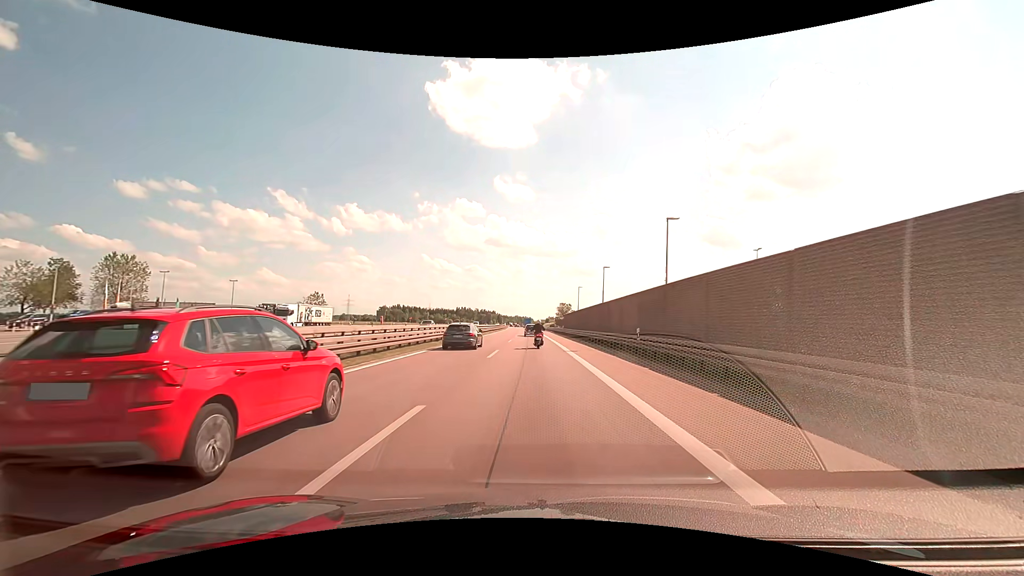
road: motorway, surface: asphalt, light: Day
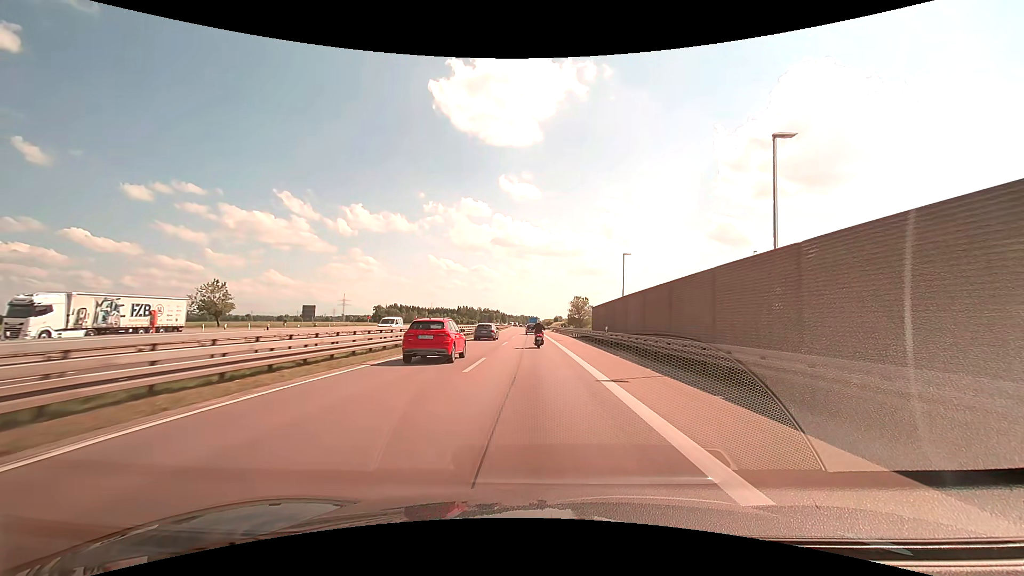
(-0.2, +42.4) m; -1°
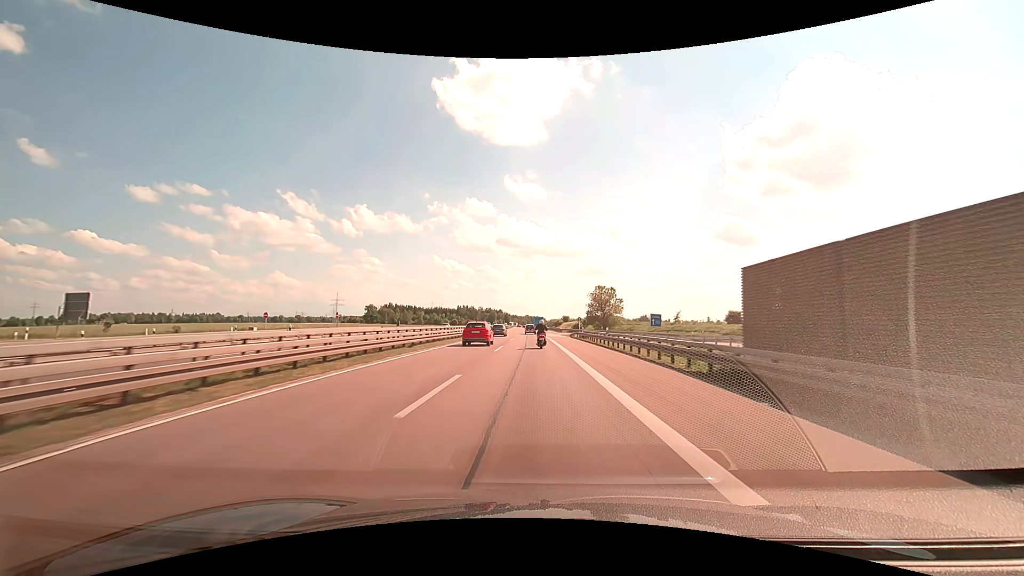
(-0.3, +42.7) m; -1°
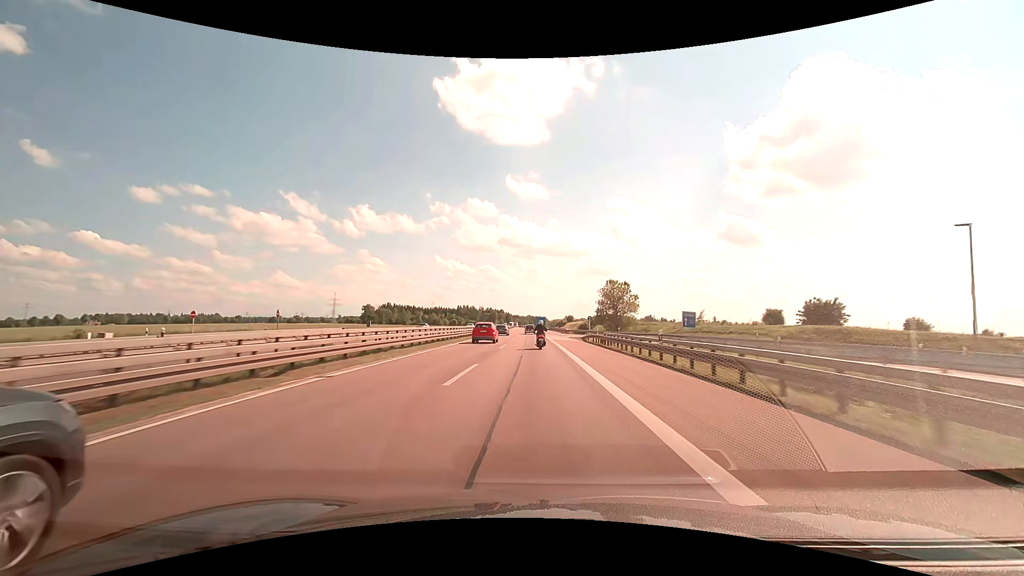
(0.0, +14.3) m; 0°
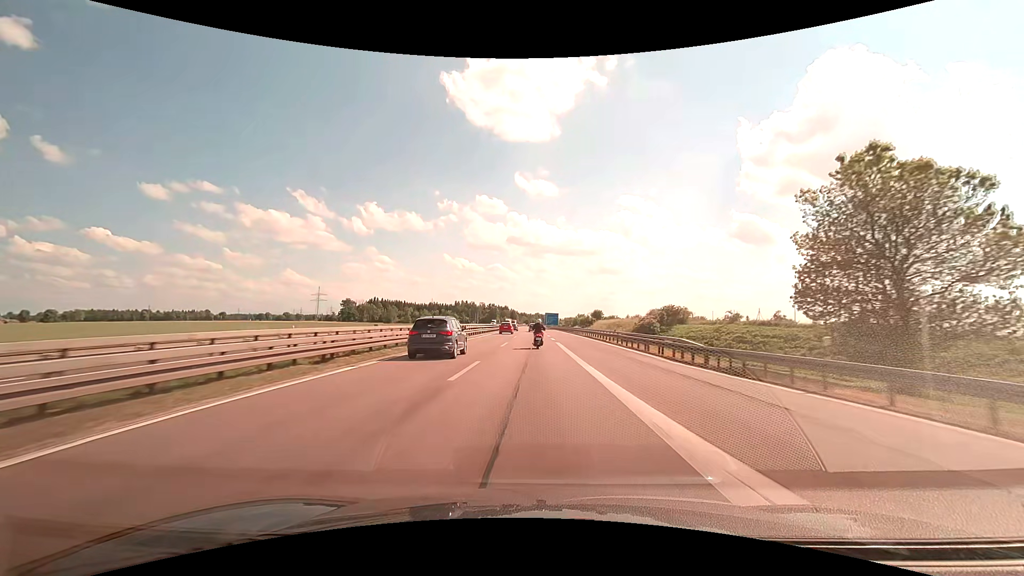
(-0.7, +71.4) m; -1°
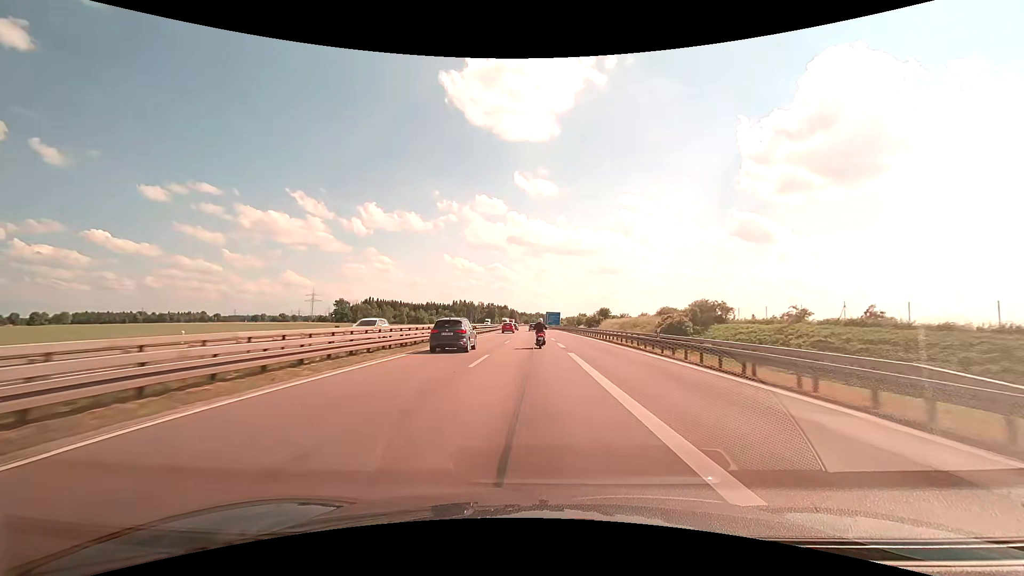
(0.0, +14.2) m; 0°
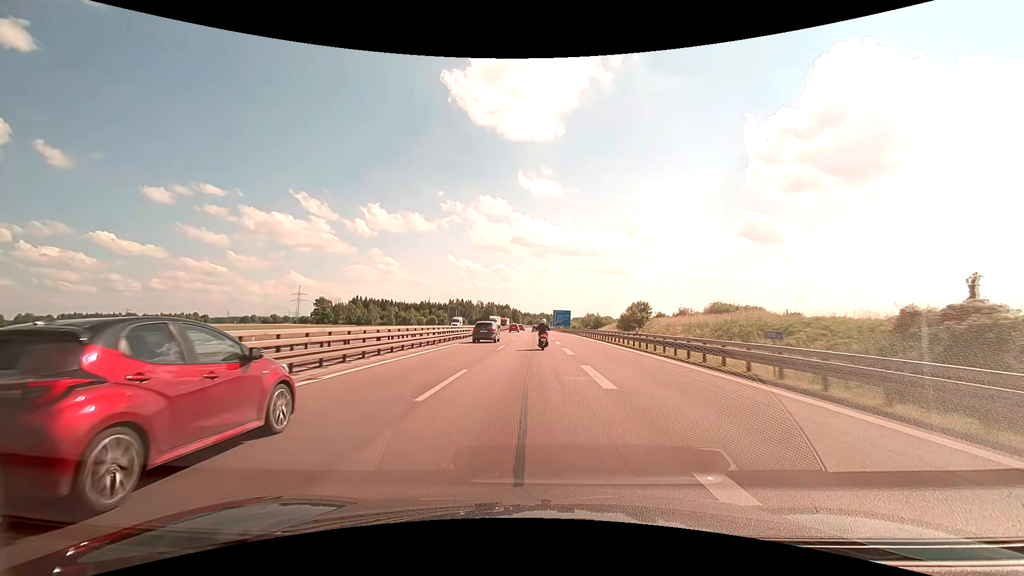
(-0.1, +42.5) m; 0°
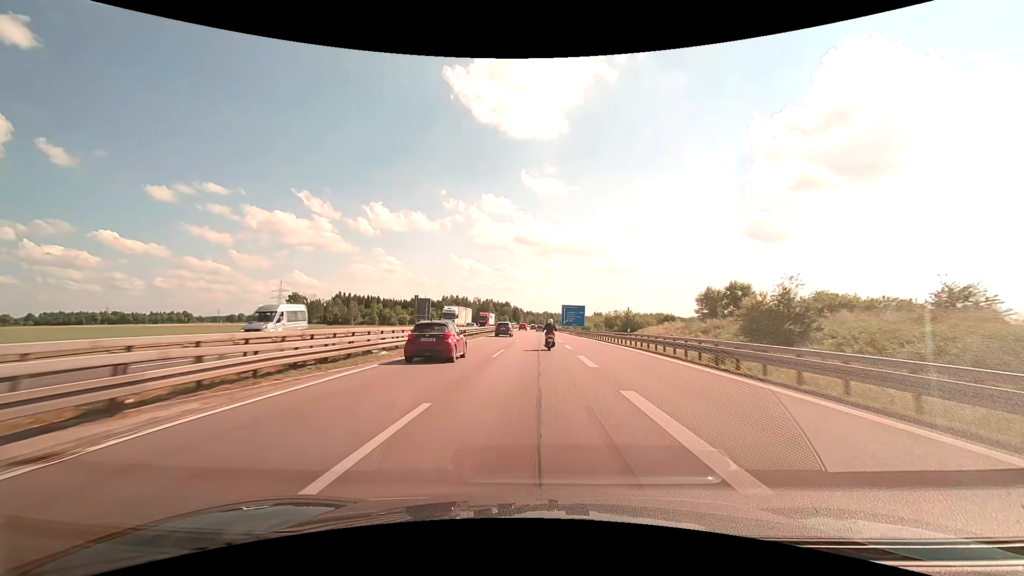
(-0.2, +42.3) m; 0°
(0, +10) (0, +20) (0, +30) (0, +40) (0, +50) (0, +60) (0, +70) (0, +80) (0, +90) (0, +100) m
